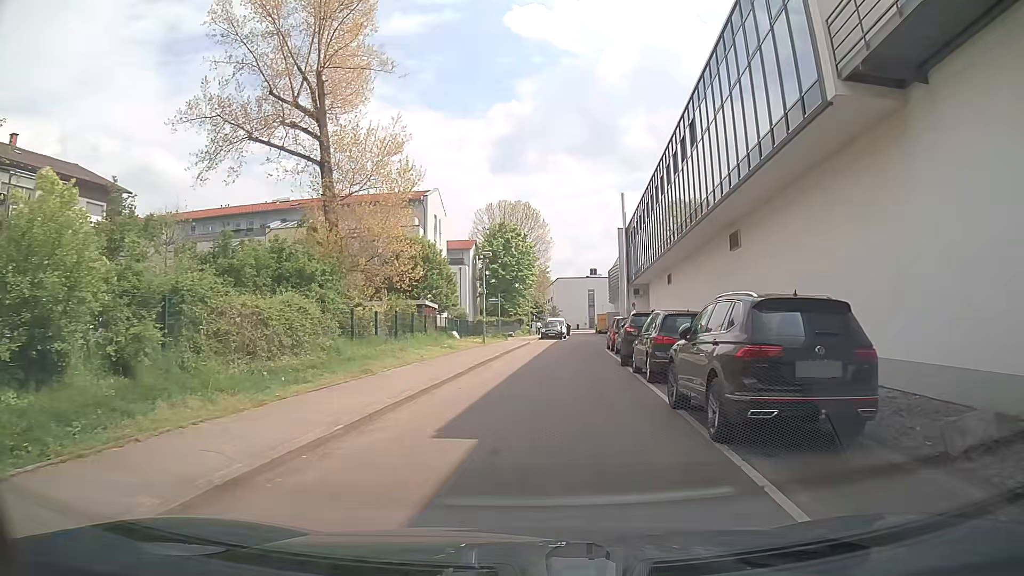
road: residential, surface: asphalt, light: Day
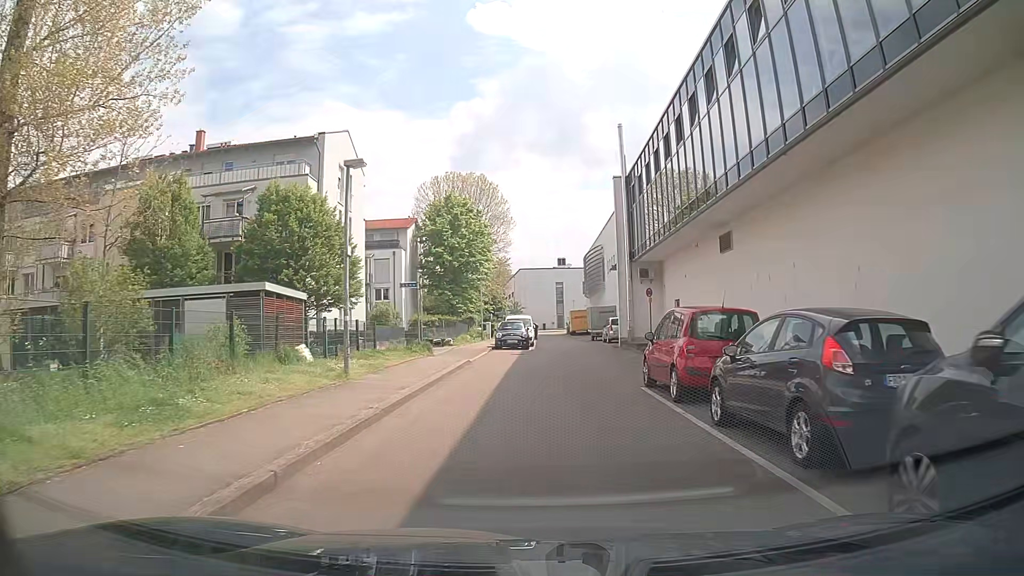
(0.0, +19.6) m; +2°
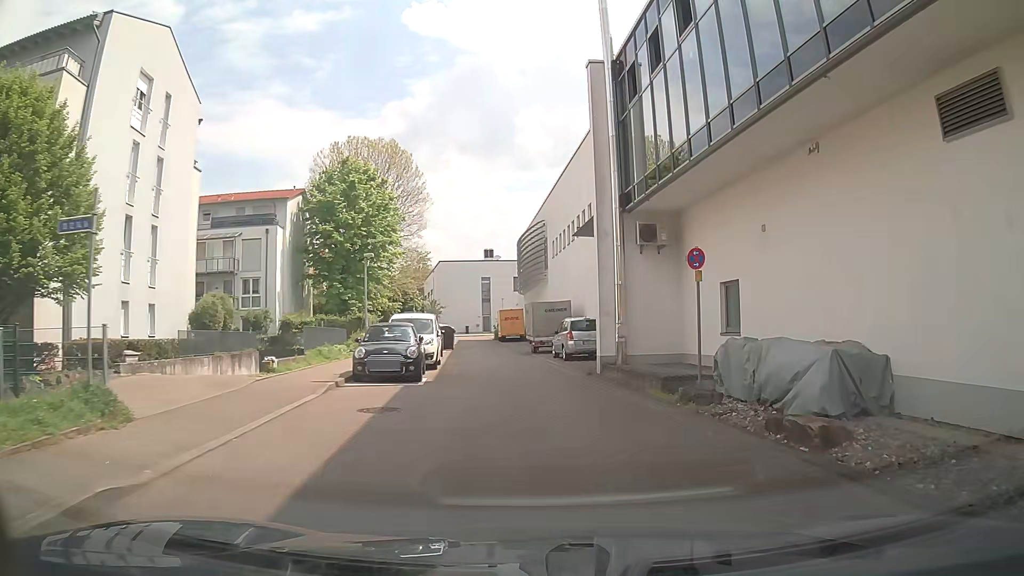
(+0.4, +17.0) m; +5°
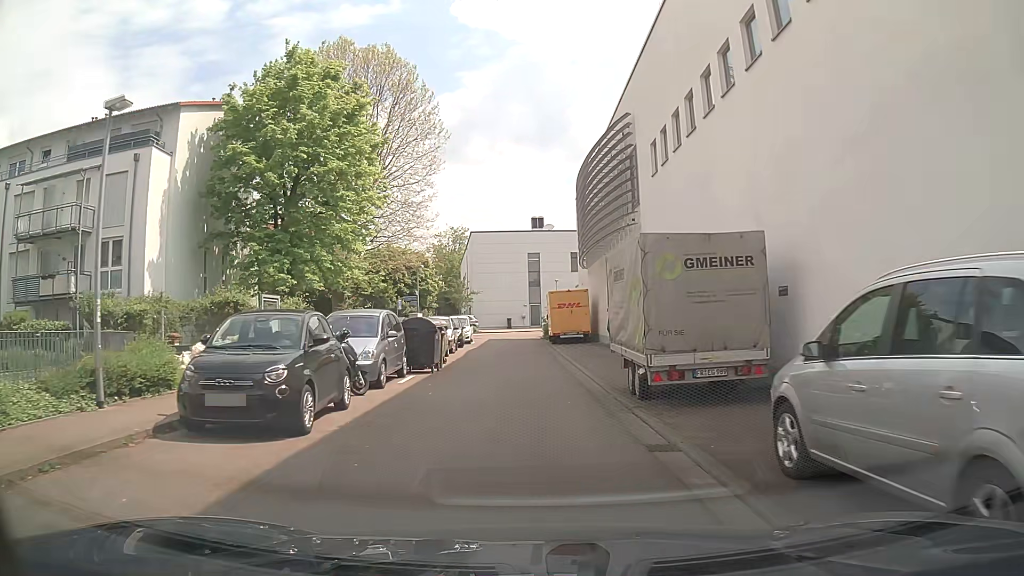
(-0.8, +23.1) m; -5°
